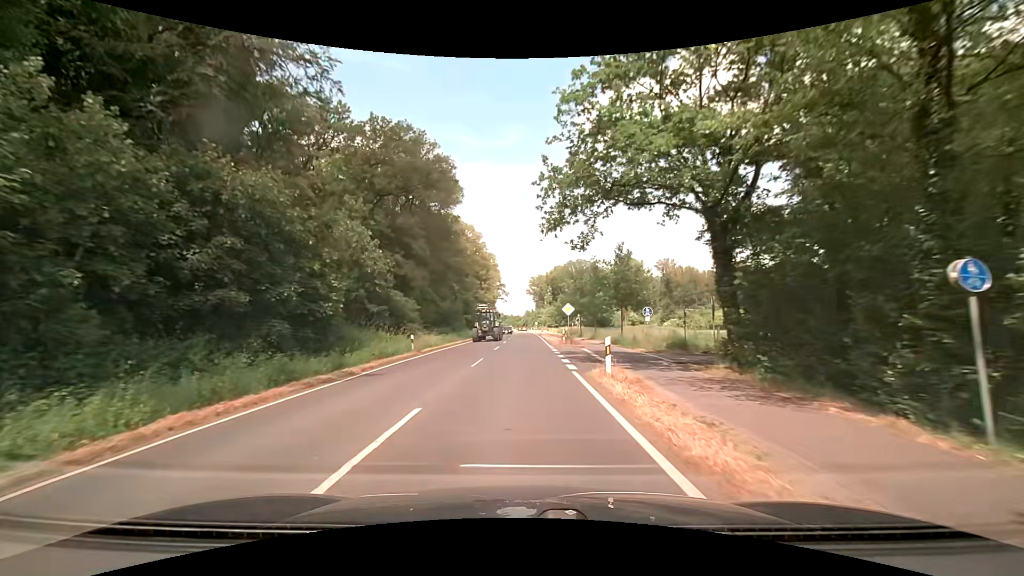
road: secondary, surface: asphalt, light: Day
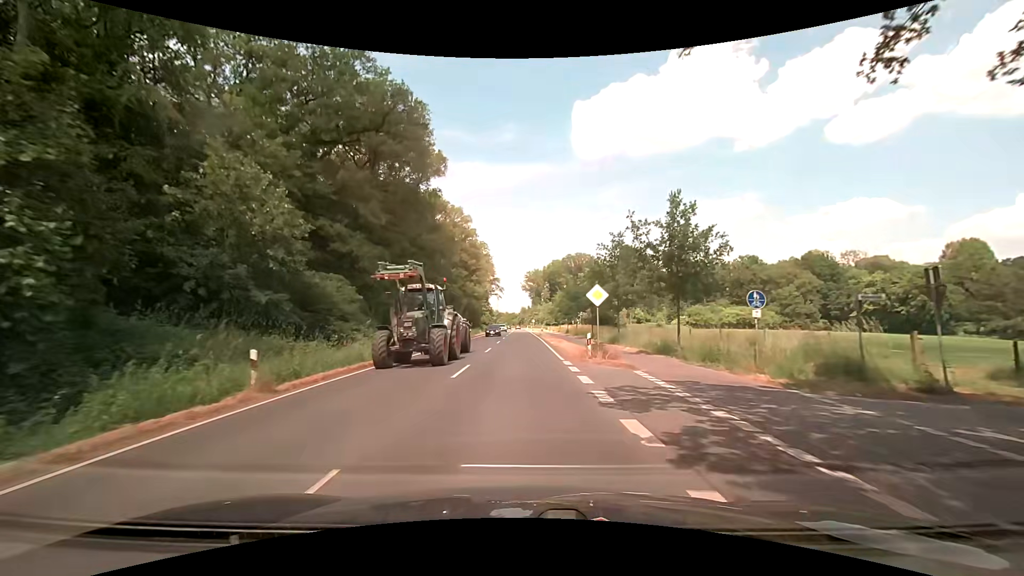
(0.0, +15.3) m; 0°
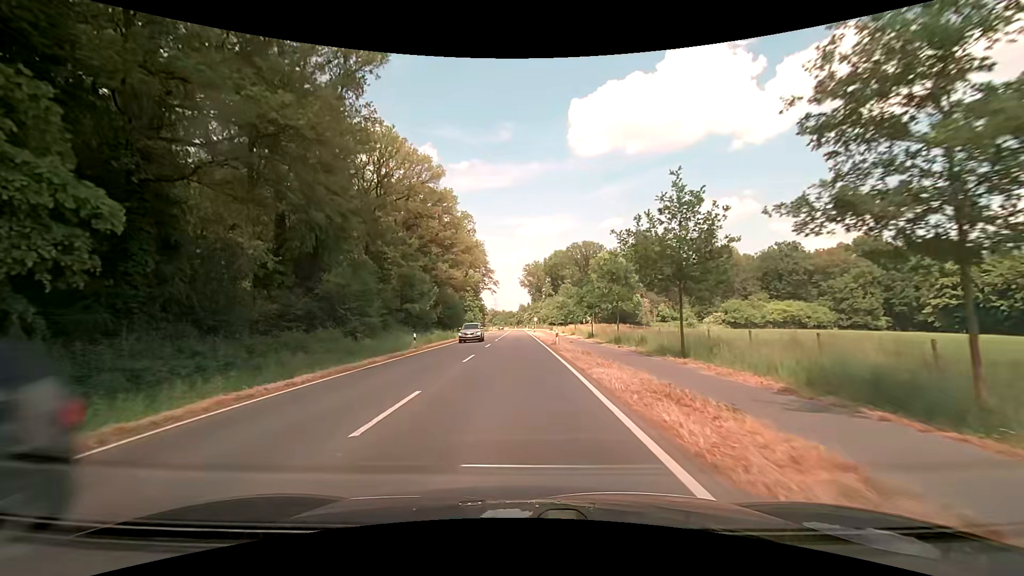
(+0.3, +30.6) m; +1°
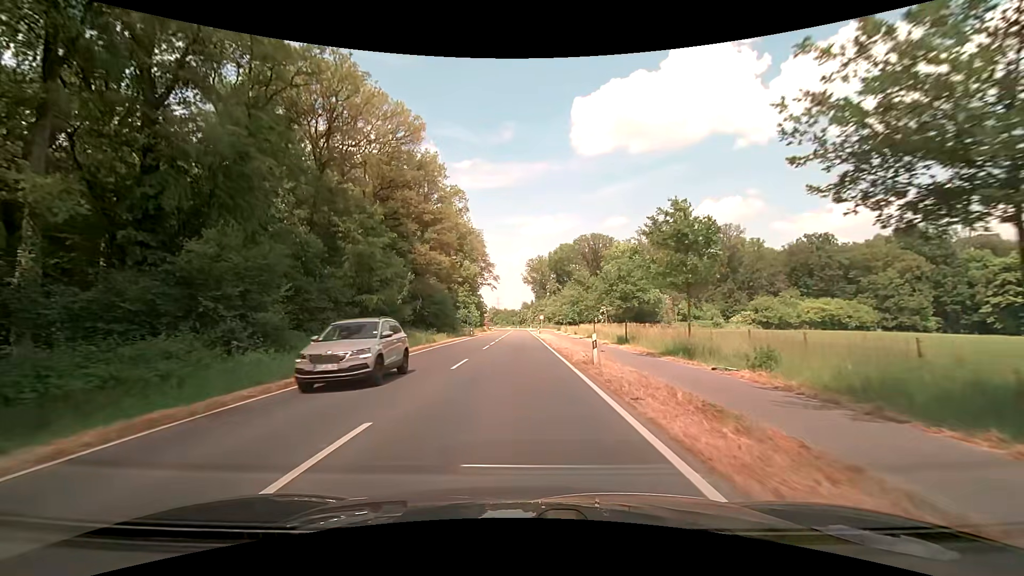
(-0.1, +15.4) m; -1°
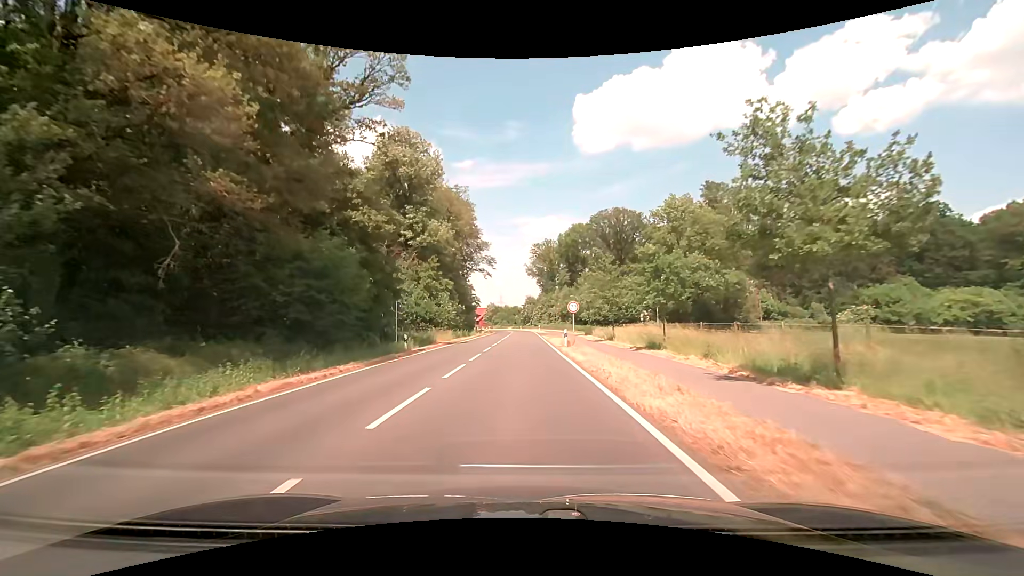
(0.0, +38.6) m; 0°
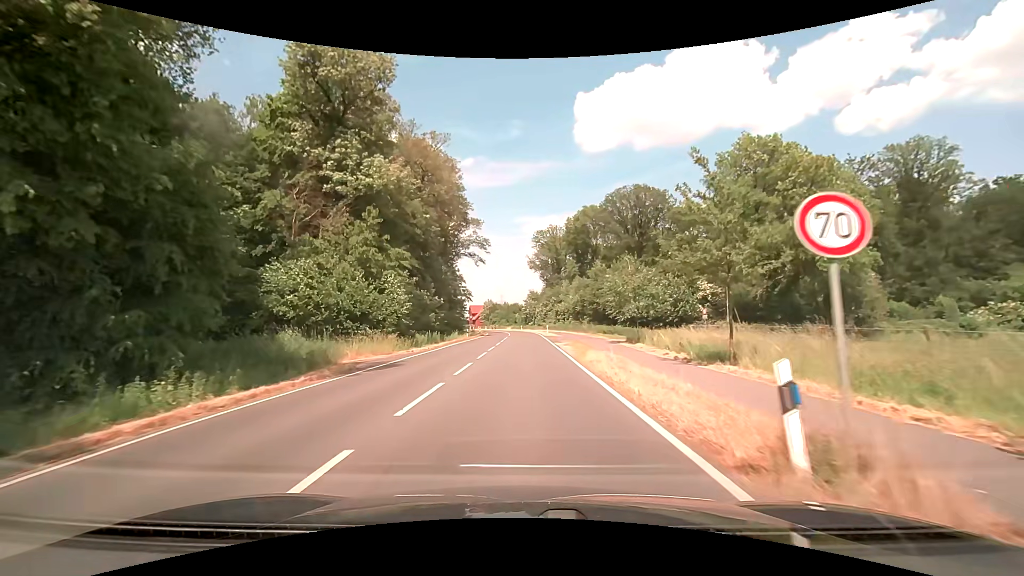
(0.0, +23.2) m; 0°
(0, +10) (0, +20) (0, +30) (0, +40) (0, +50) (0, +60) (0, +70) (0, +80) (-1, +90) (-2, +100) m
